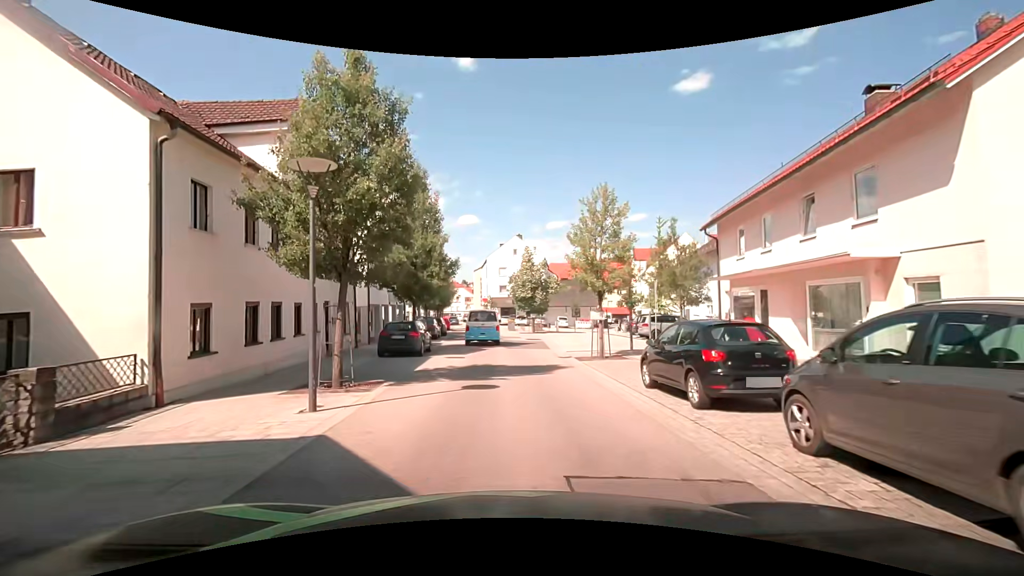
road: residential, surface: asphalt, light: Day
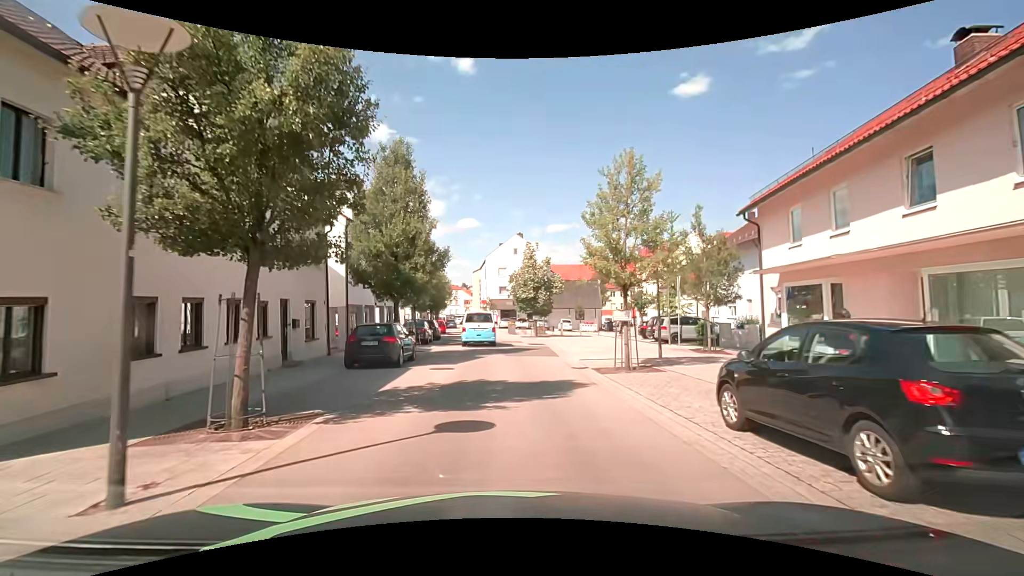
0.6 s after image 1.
(+0.2, +4.1) m; +2°
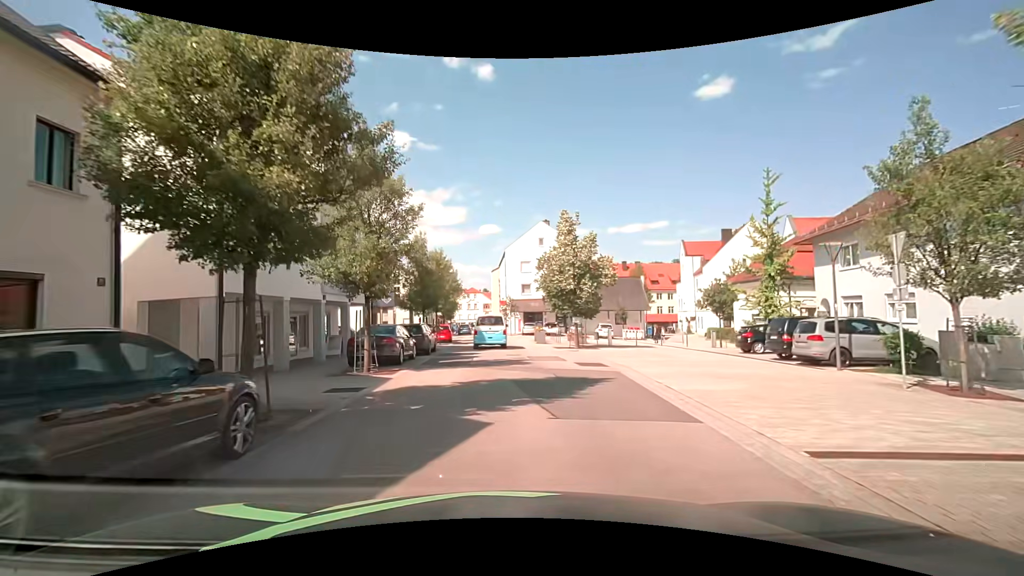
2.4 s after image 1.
(-0.1, +13.4) m; -1°
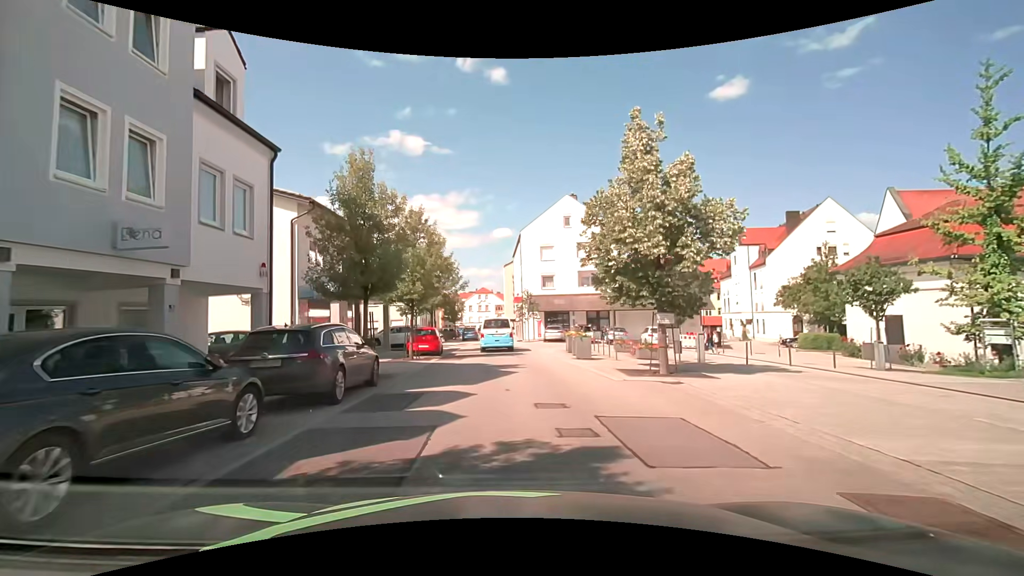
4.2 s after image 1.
(-0.3, +14.1) m; -2°
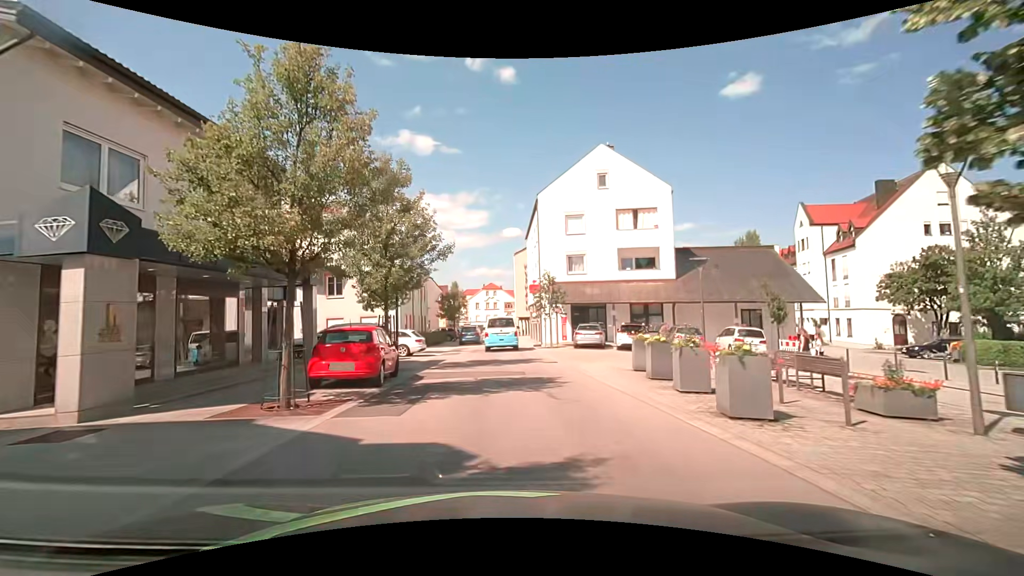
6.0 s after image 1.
(0.0, +13.4) m; 0°
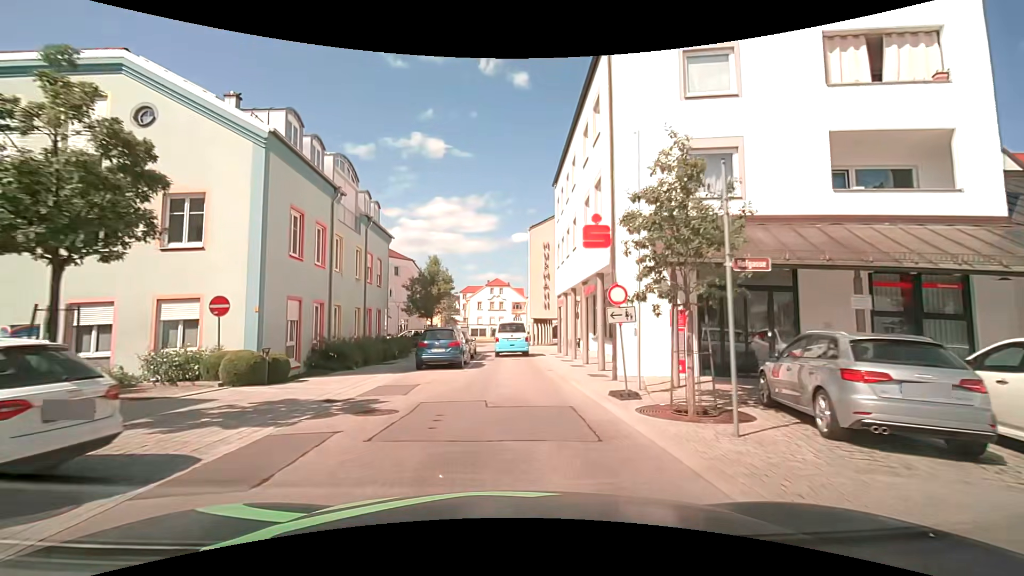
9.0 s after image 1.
(-0.5, +22.1) m; -1°
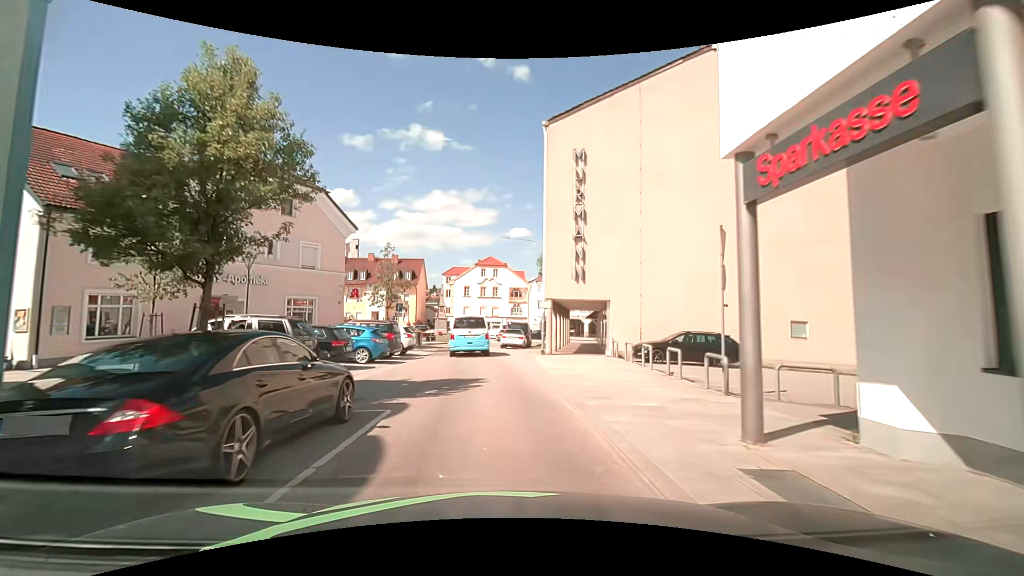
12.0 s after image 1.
(0.0, +25.4) m; -1°
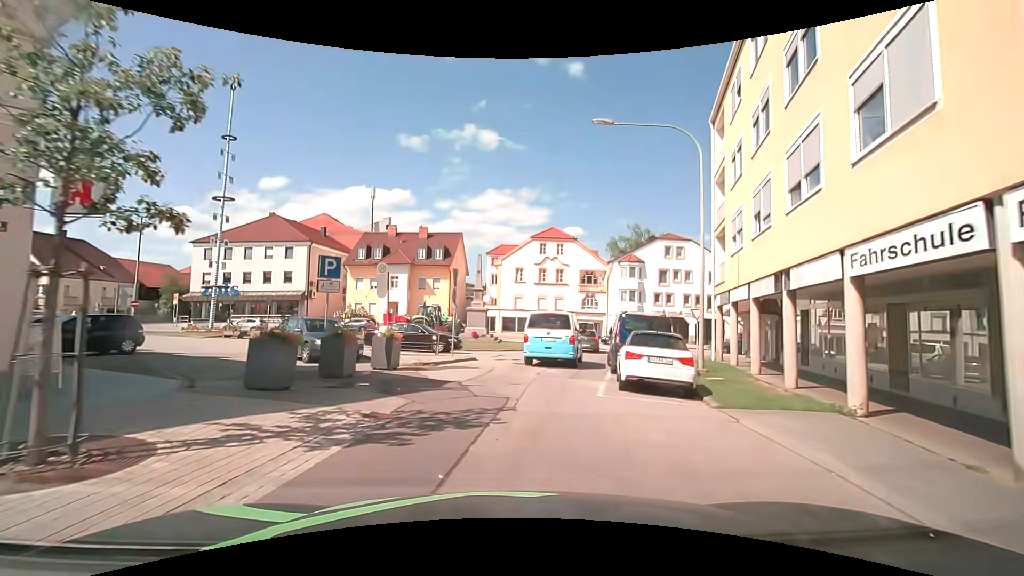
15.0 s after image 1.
(-1.2, +23.5) m; -6°
